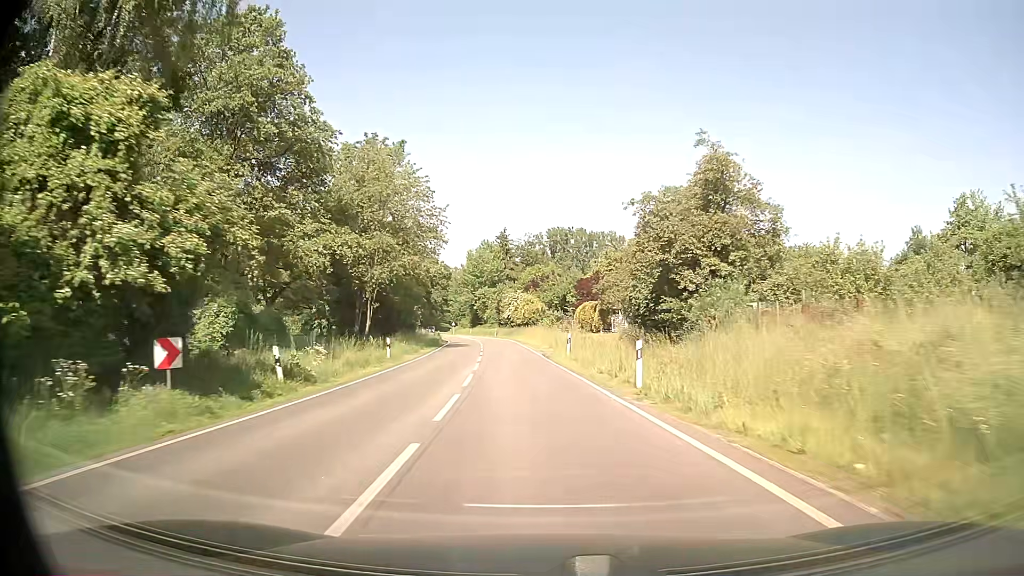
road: secondary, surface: asphalt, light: Day
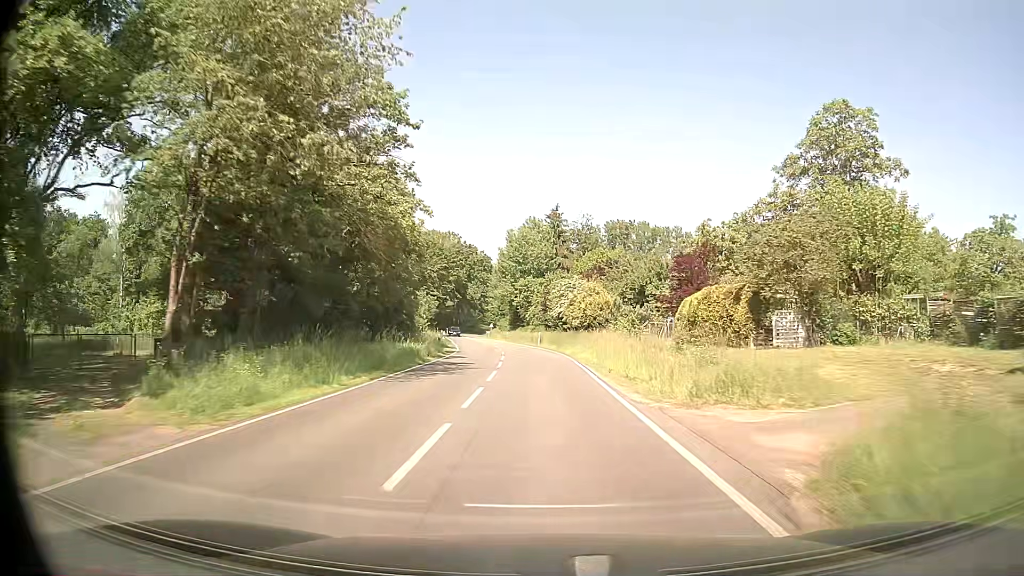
(-1.5, +28.6) m; -4°
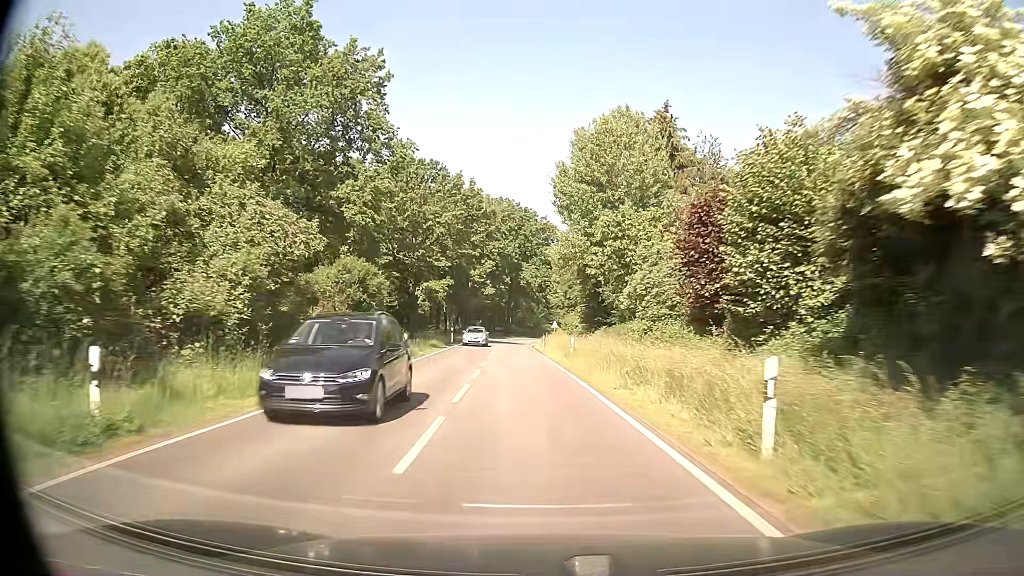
(-1.9, +47.8) m; -7°
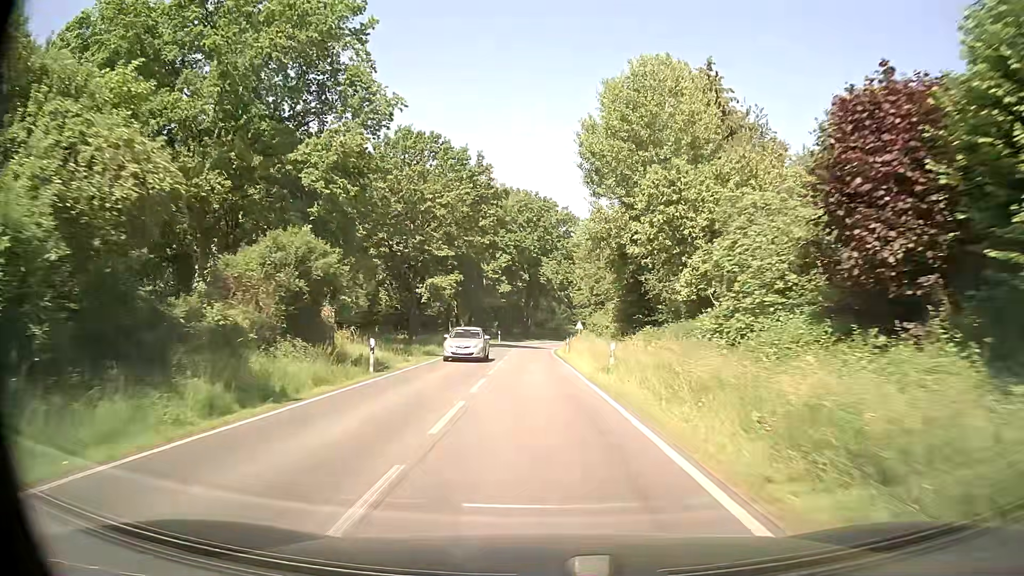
(-0.2, +9.6) m; -2°
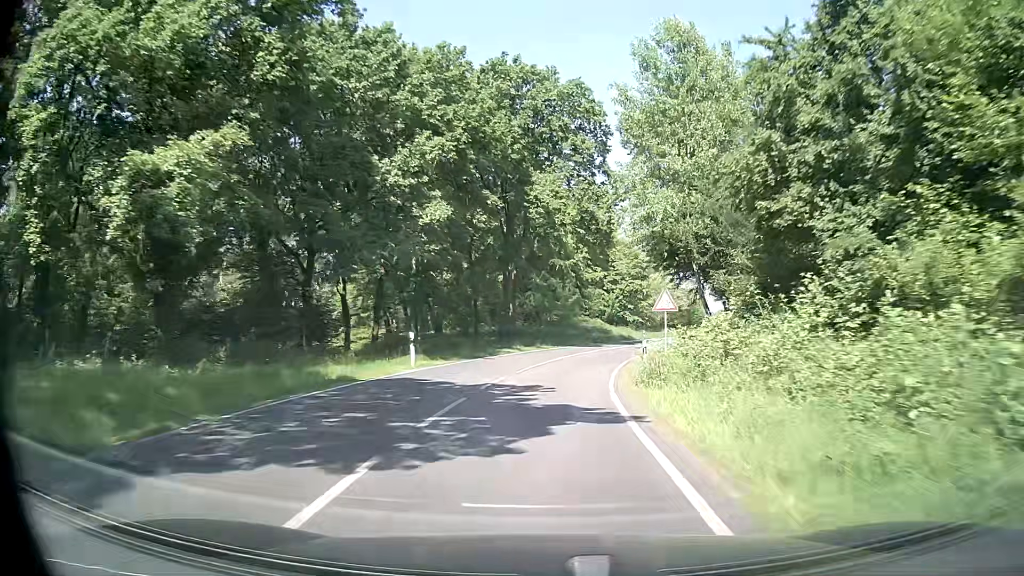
(-0.8, +47.8) m; +1°
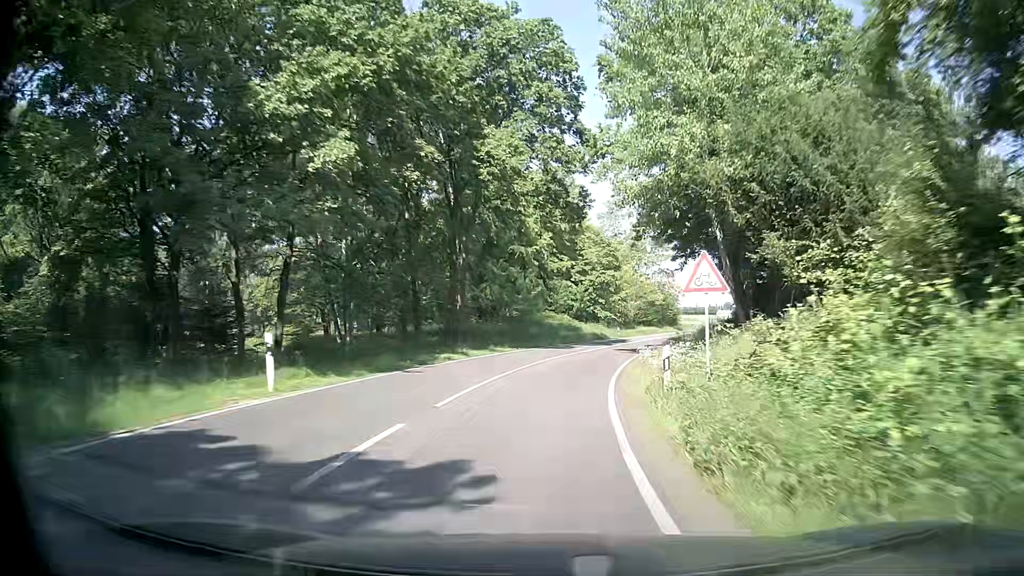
(+0.1, +9.5) m; +3°
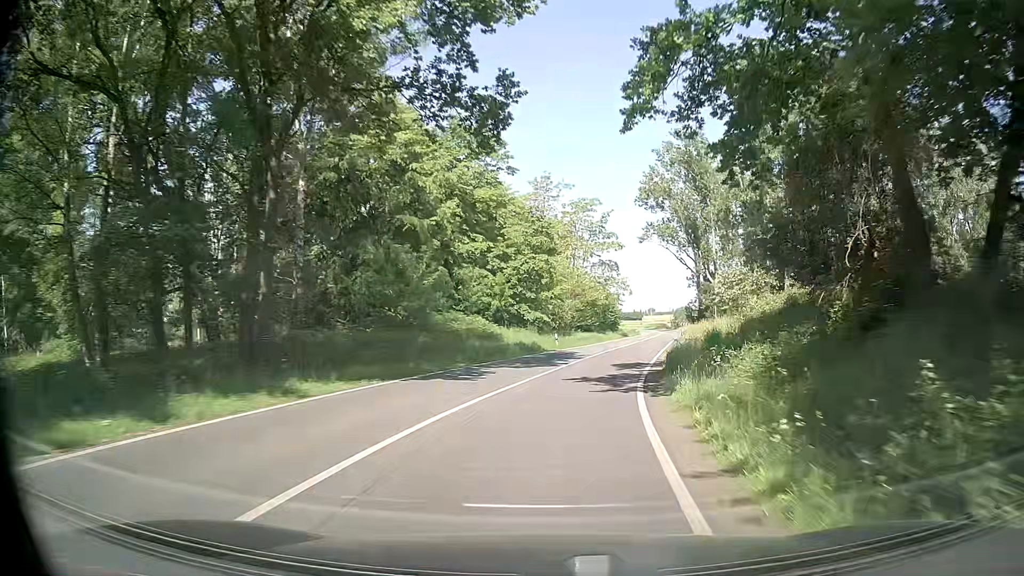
(+0.9, +19.0) m; +6°
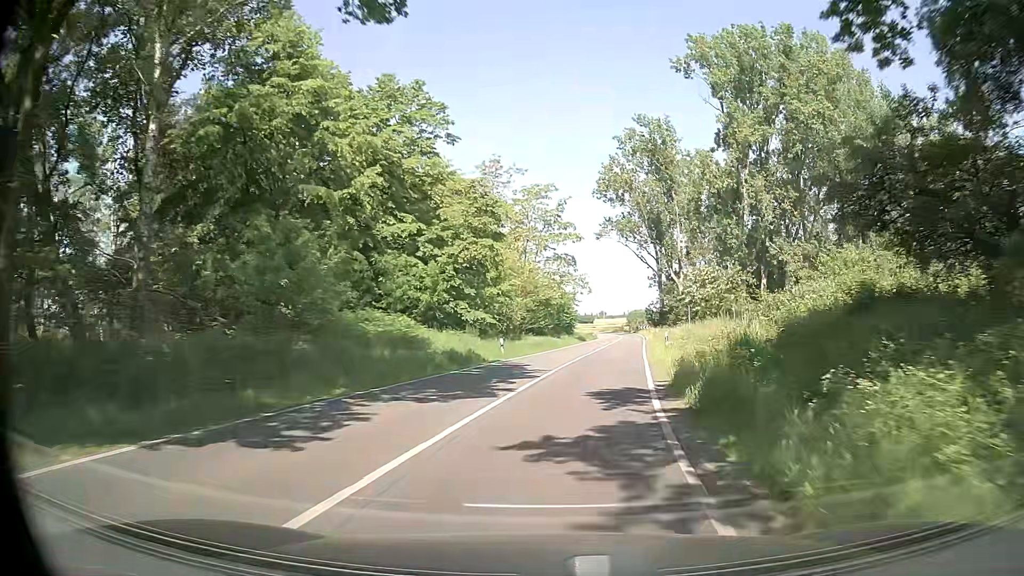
(+0.4, +9.5) m; +4°
(0, +10) (+2, +20) (+3, +30) (+4, +40) (+6, +50) (+8, +59) (+9, +69) (+11, +79) (+12, +89) (+13, +99) m
